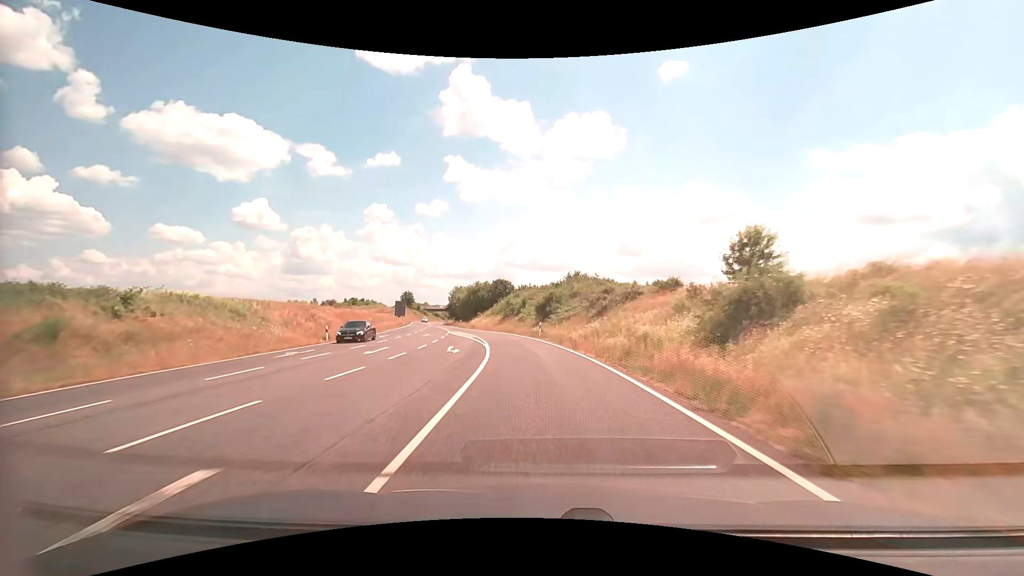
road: secondary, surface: asphalt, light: Day
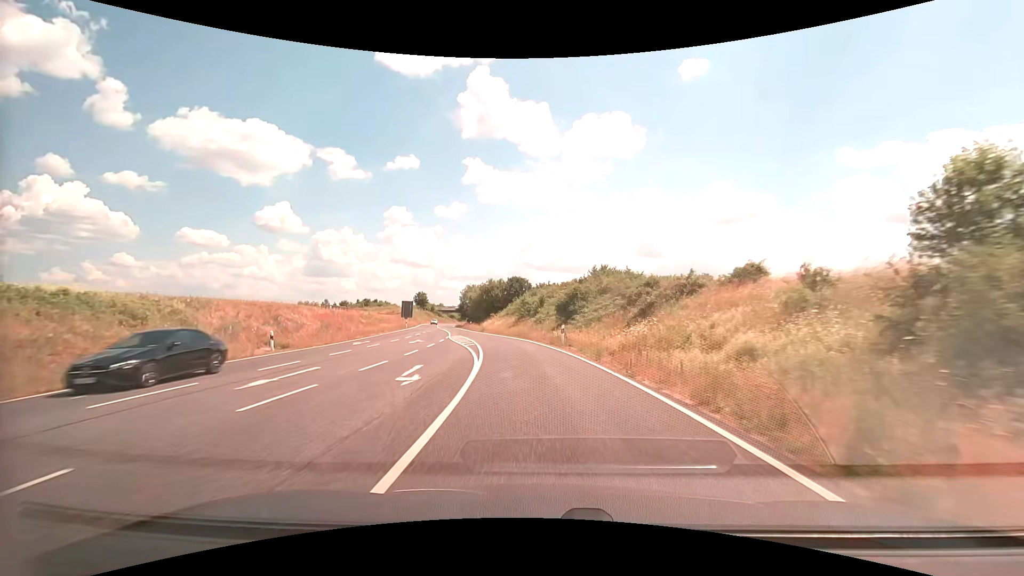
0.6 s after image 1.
(-0.1, +9.9) m; -2°
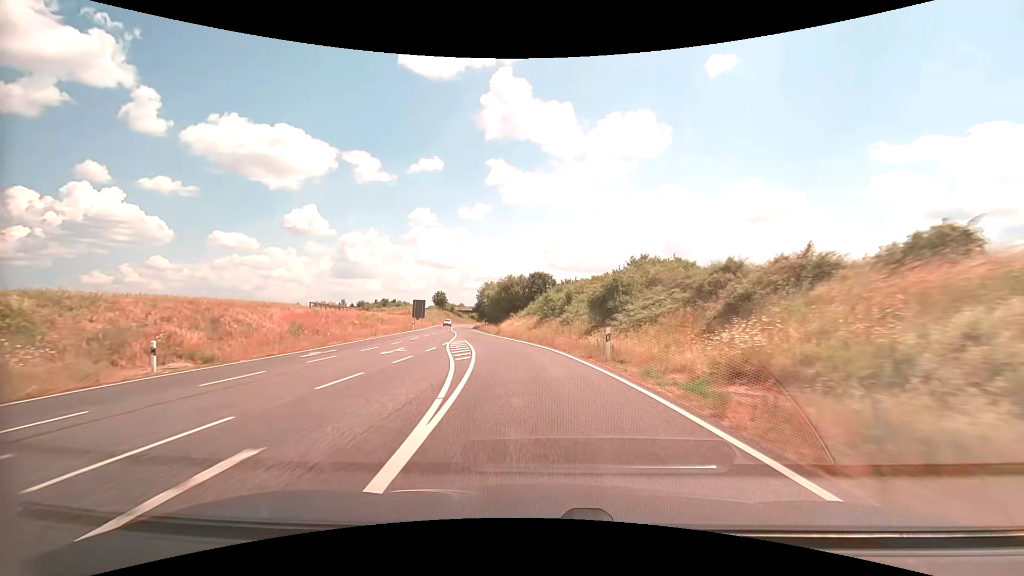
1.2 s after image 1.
(-0.2, +10.0) m; -2°
(0, +10) (-1, +20) (-3, +30) (-5, +40) (-7, +49) (-9, +59) (-11, +69) (-13, +79) (-15, +89) (-16, +99) m
